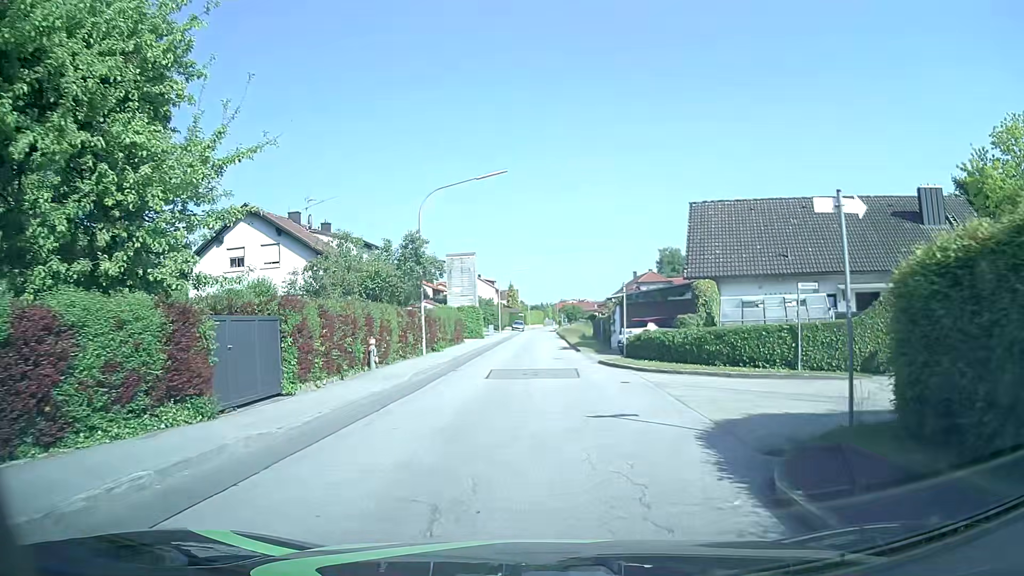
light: Day
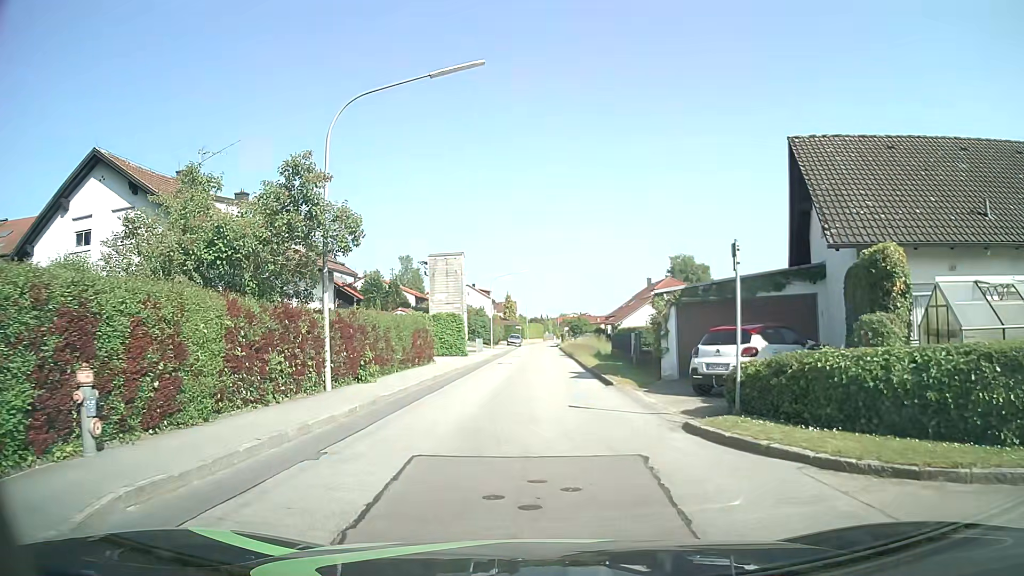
(-0.1, +12.8) m; 0°
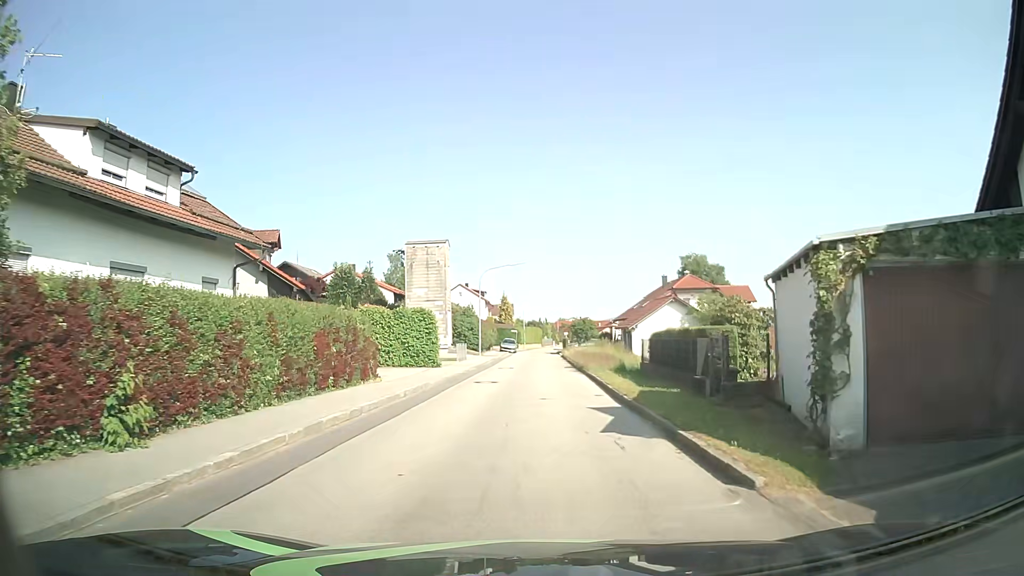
(-0.1, +11.5) m; 0°
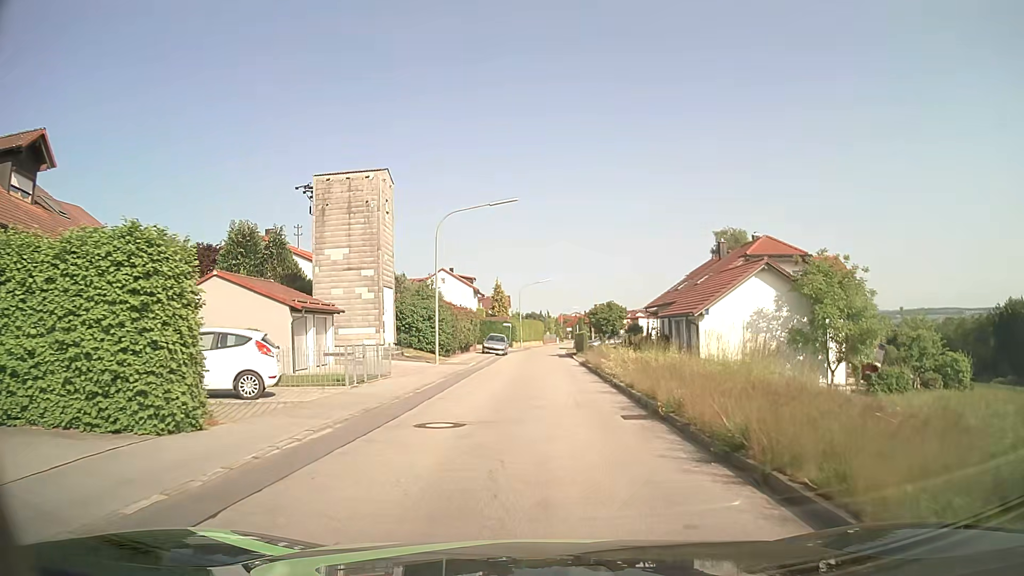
(0.0, +23.6) m; 0°
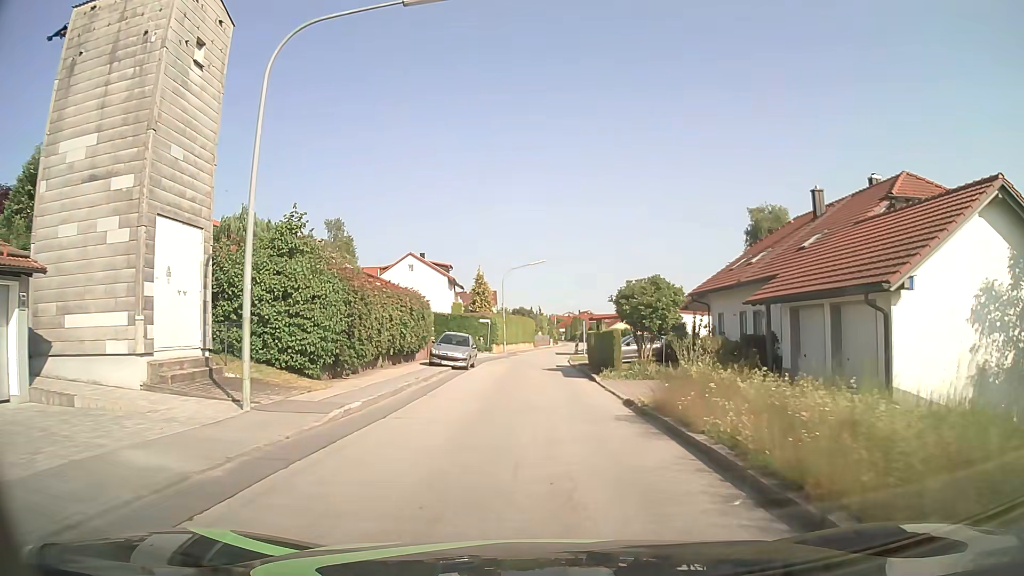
(+0.1, +19.8) m; +1°
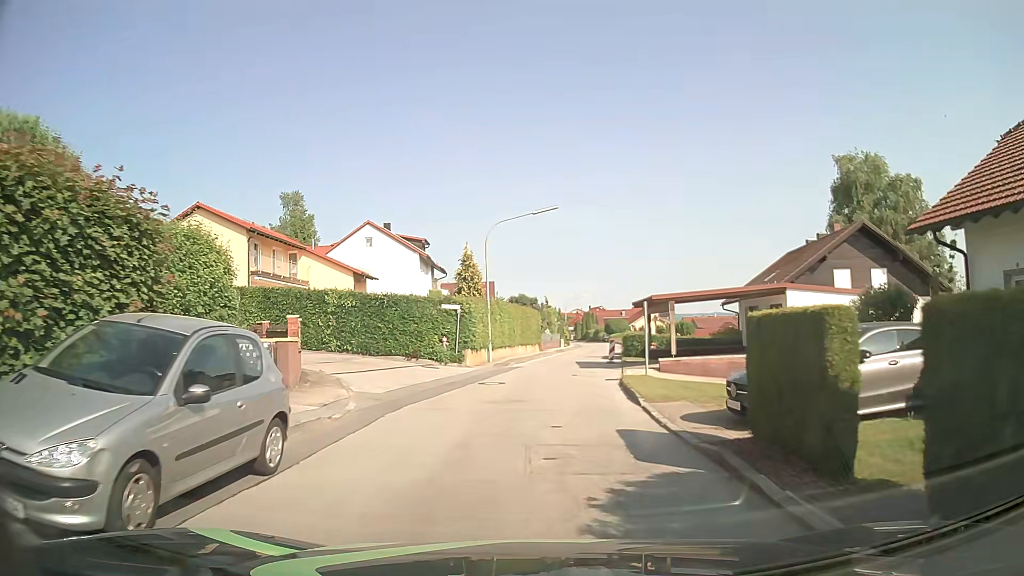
(-0.1, +23.5) m; 0°
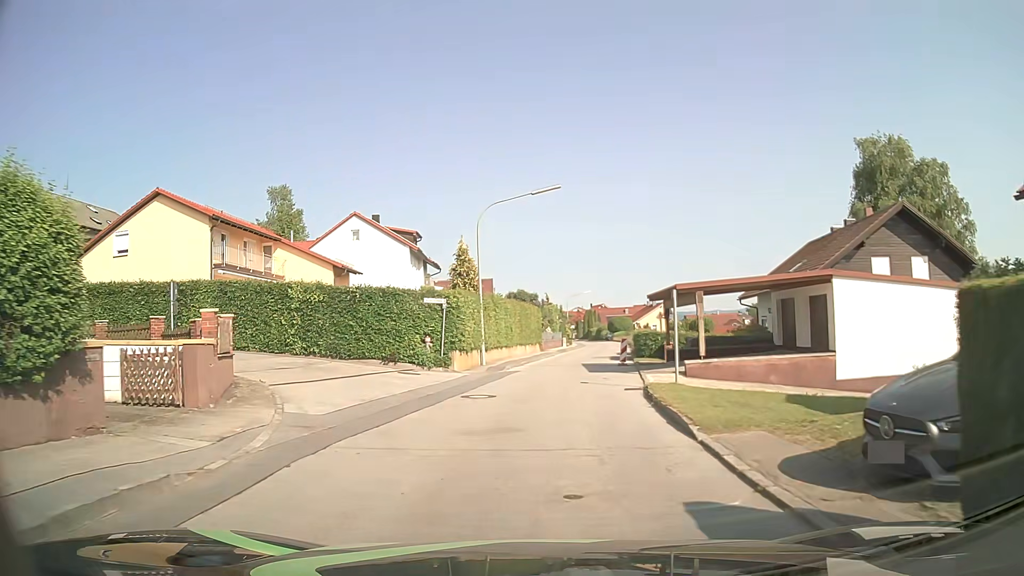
(0.0, +4.5) m; 0°
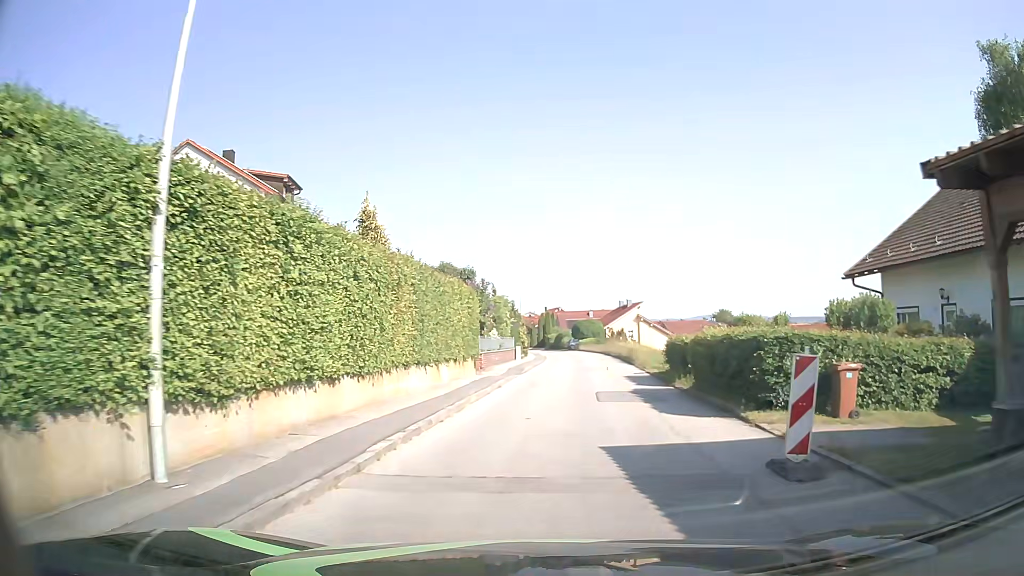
(+0.4, +23.3) m; +4°
(0, +10) (+1, +20) (+3, +30) (+4, +40) (+4, +50) (+4, +60) (+4, +70) (+4, +80) (+2, +90) (+1, +100) m
